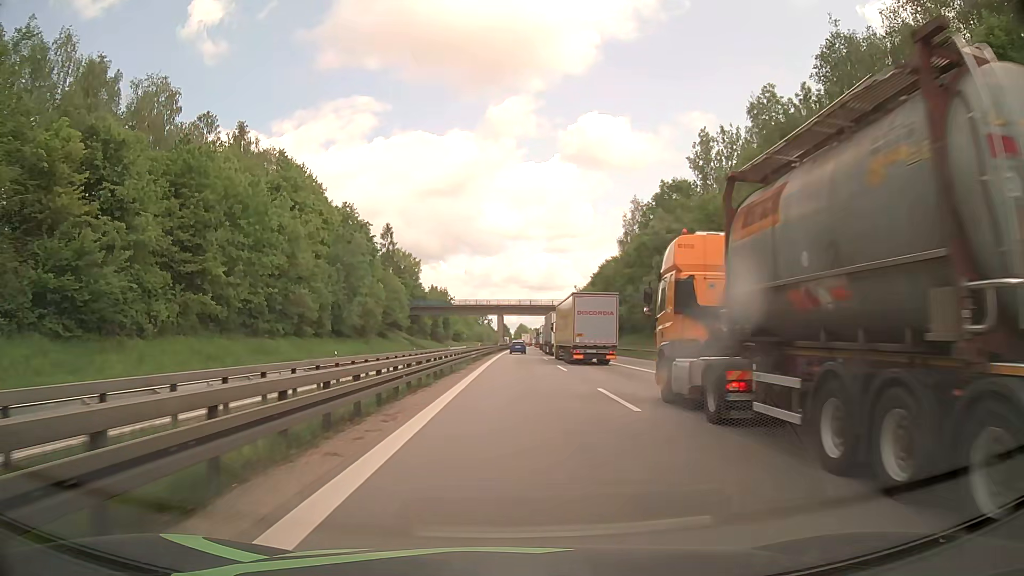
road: motorway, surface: asphalt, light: Day
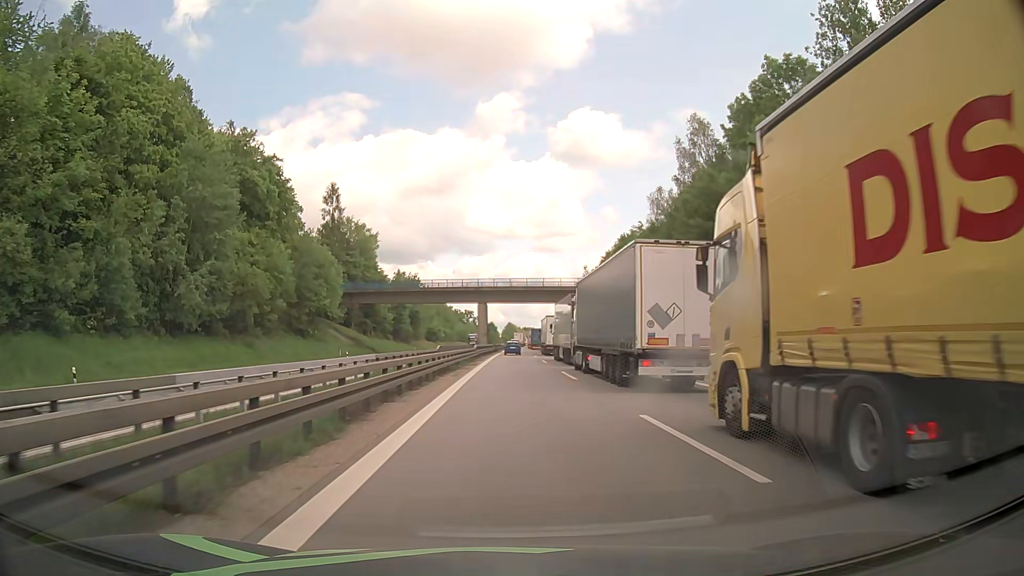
(+0.4, +42.8) m; +1°
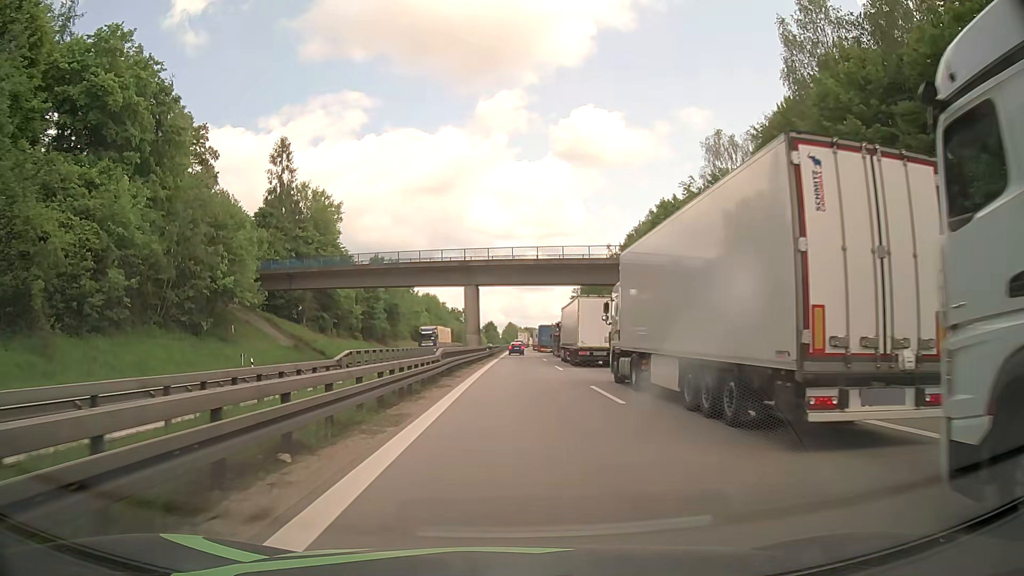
(0.0, +29.0) m; 0°
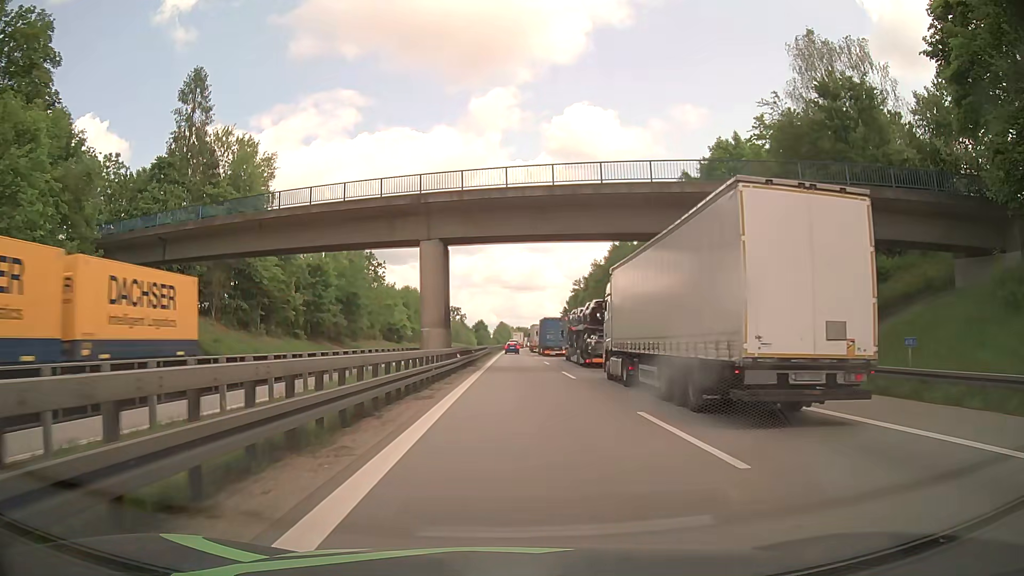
(+0.2, +27.1) m; +1°
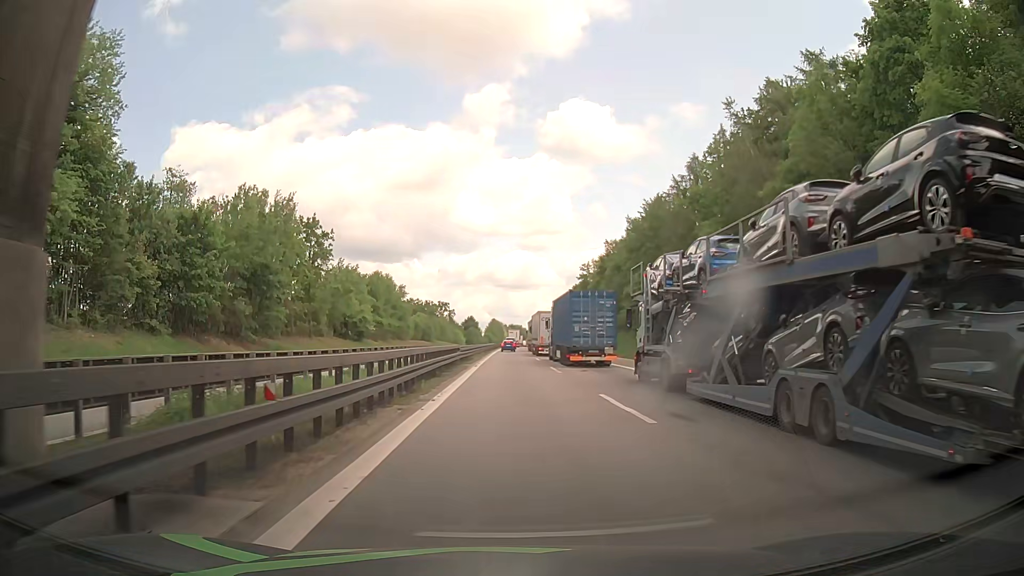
(+0.2, +33.5) m; +1°
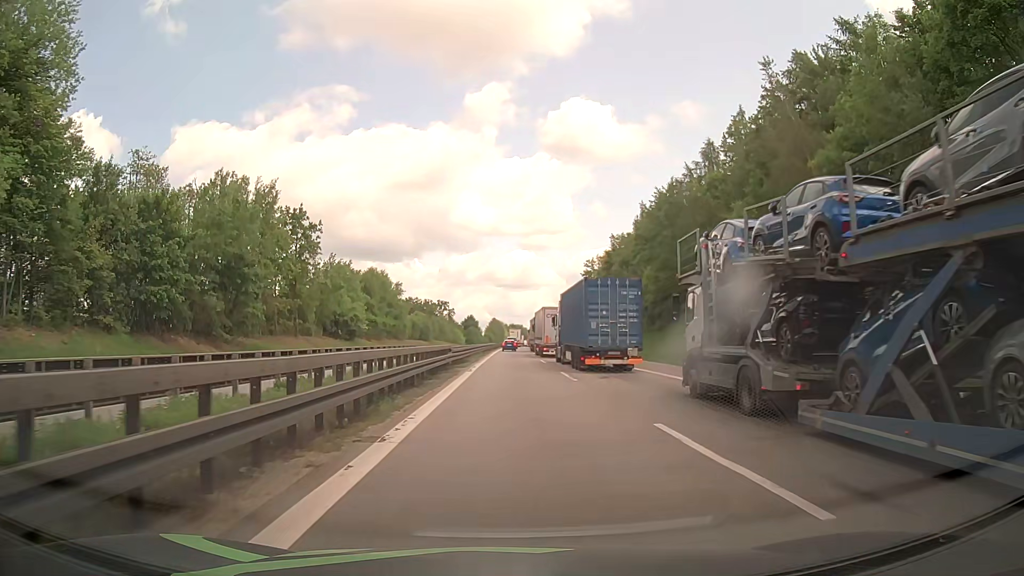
(0.0, +6.4) m; -2°
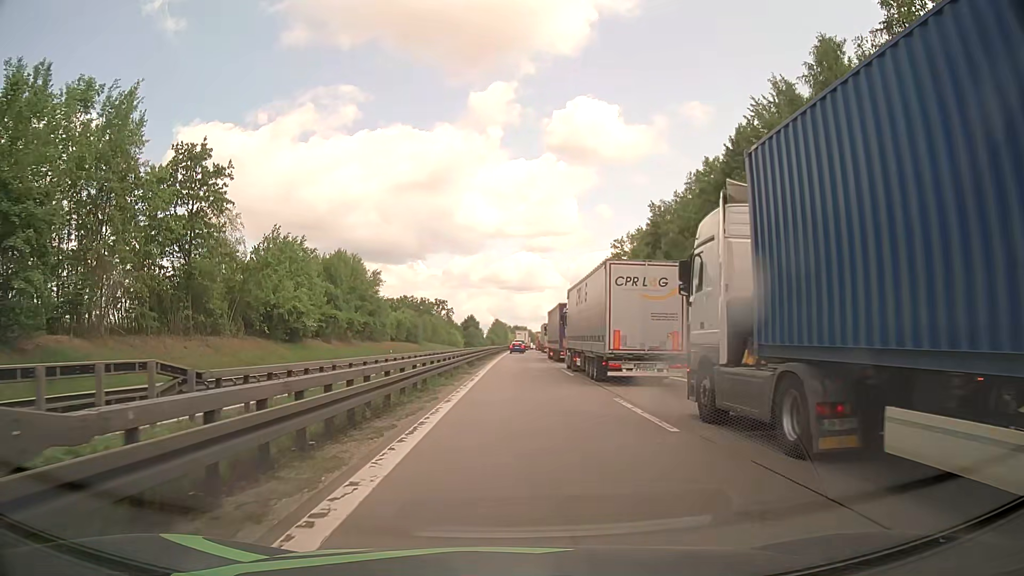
(+0.6, +30.9) m; +1°
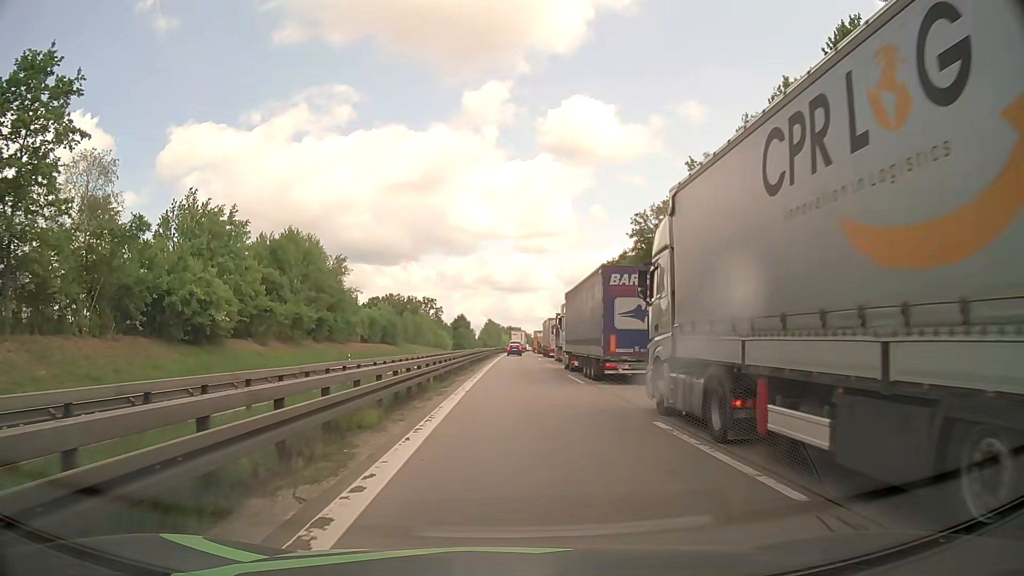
(0.0, +22.9) m; 0°
(0, +10) (0, +20) (0, +30) (0, +40) (0, +50) (+1, +60) (+1, +70) (+1, +80) (+1, +90) (+1, +100) m
